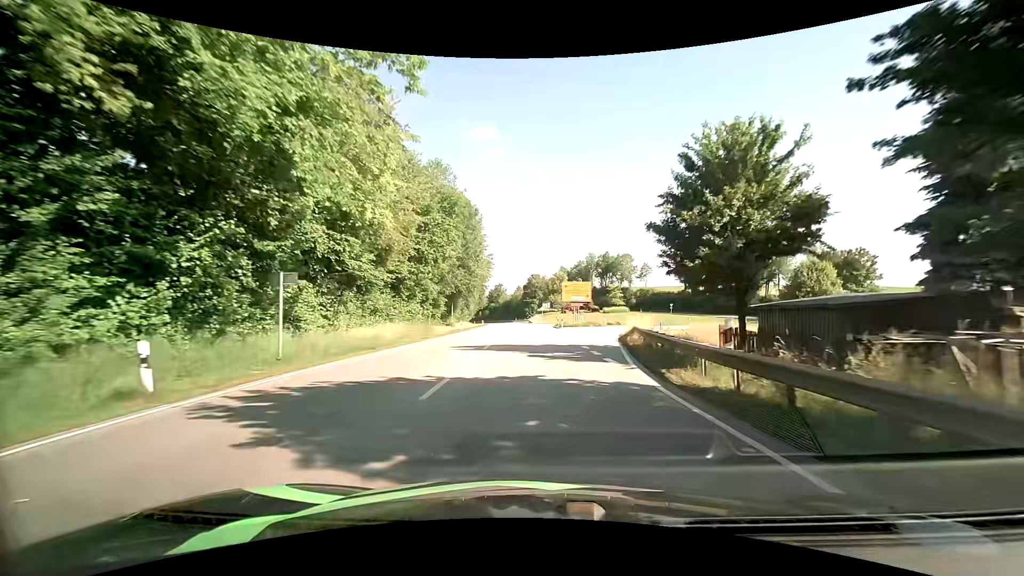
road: primary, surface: asphalt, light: Day
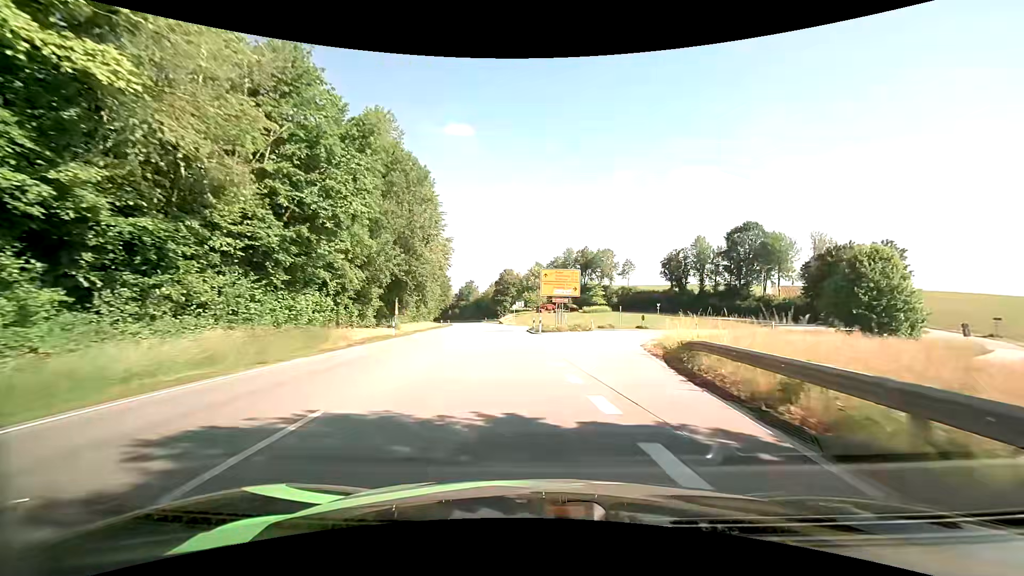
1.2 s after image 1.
(+0.4, +15.7) m; +3°
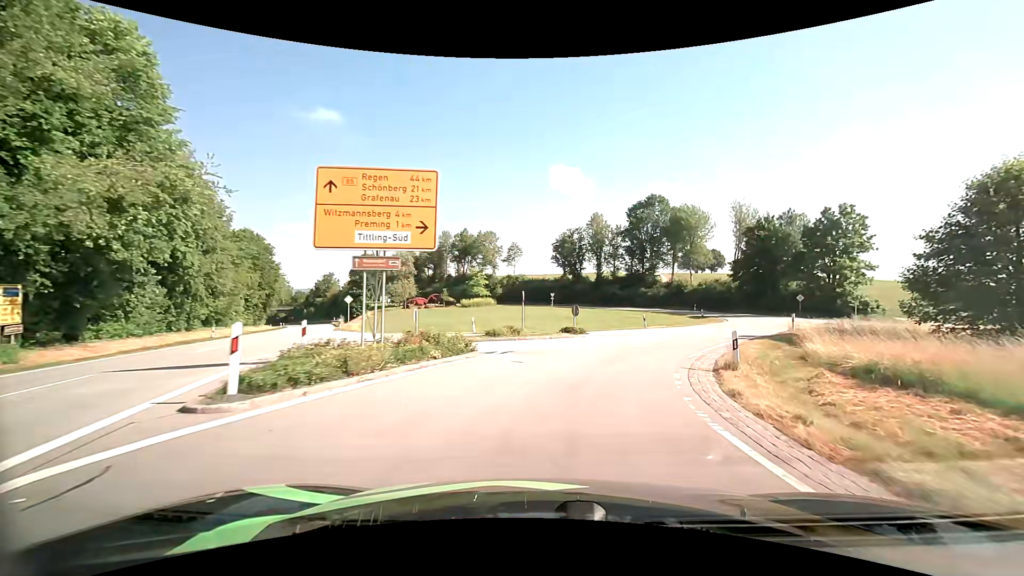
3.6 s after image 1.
(+2.5, +27.3) m; +14°
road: tertiary
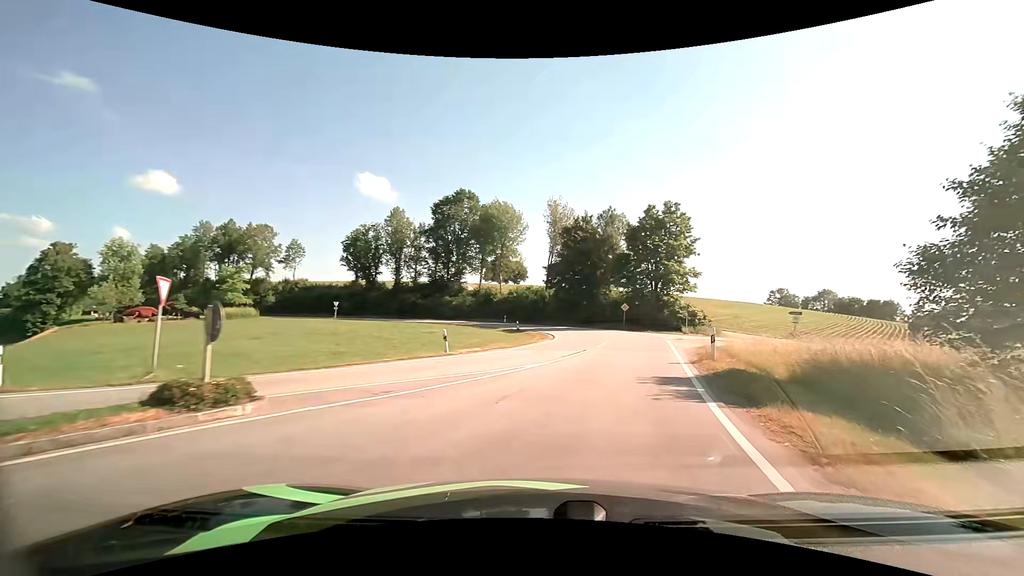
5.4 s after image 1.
(+2.9, +17.0) m; +21°
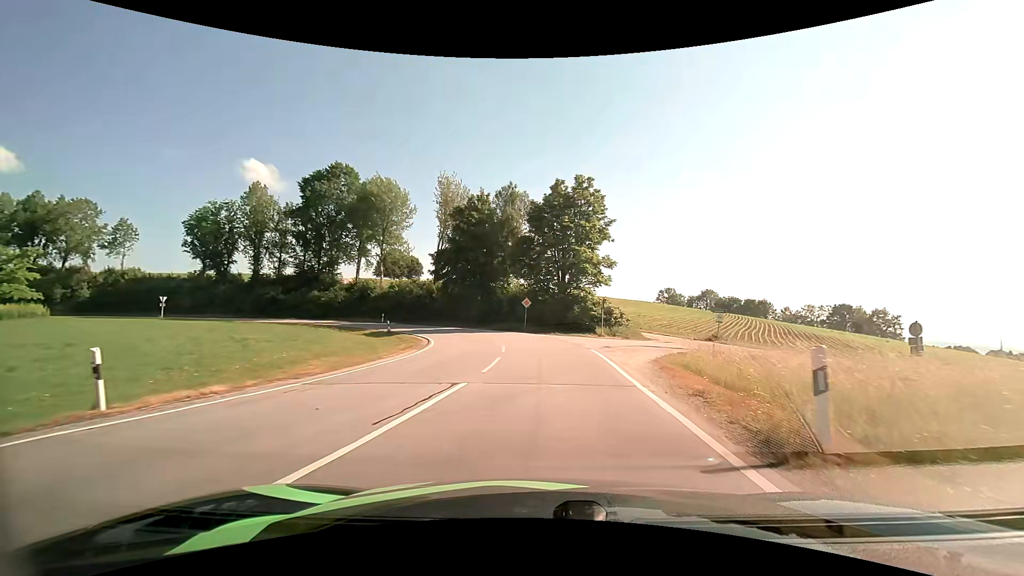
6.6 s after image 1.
(+1.4, +11.3) m; +12°
(0, +10) (0, +20) (-1, +30) (-5, +39) (-10, +48) (-17, +55) (-25, +60) (-34, +65) (-44, +67) (-54, +69) m
